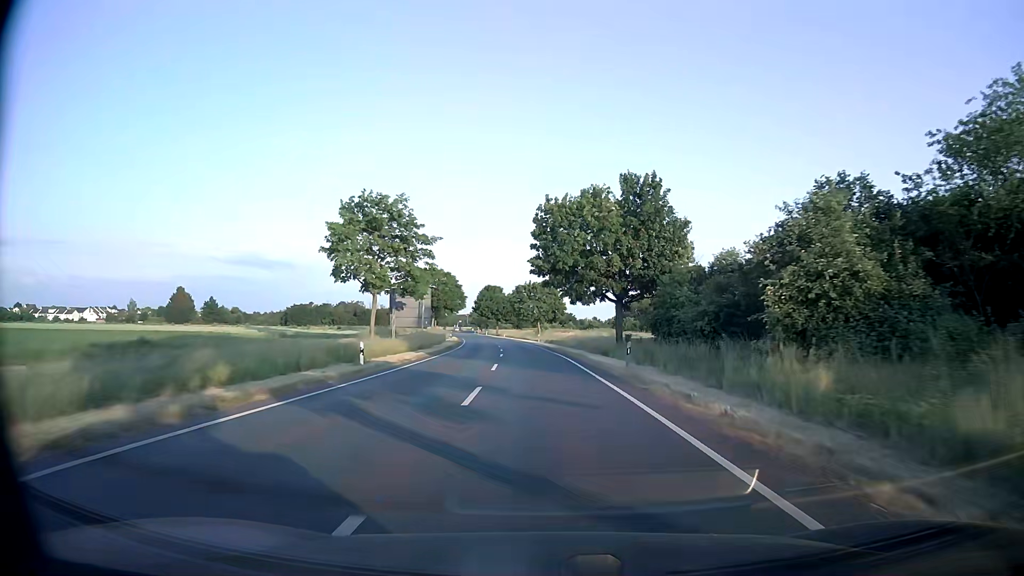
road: secondary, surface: asphalt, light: Day
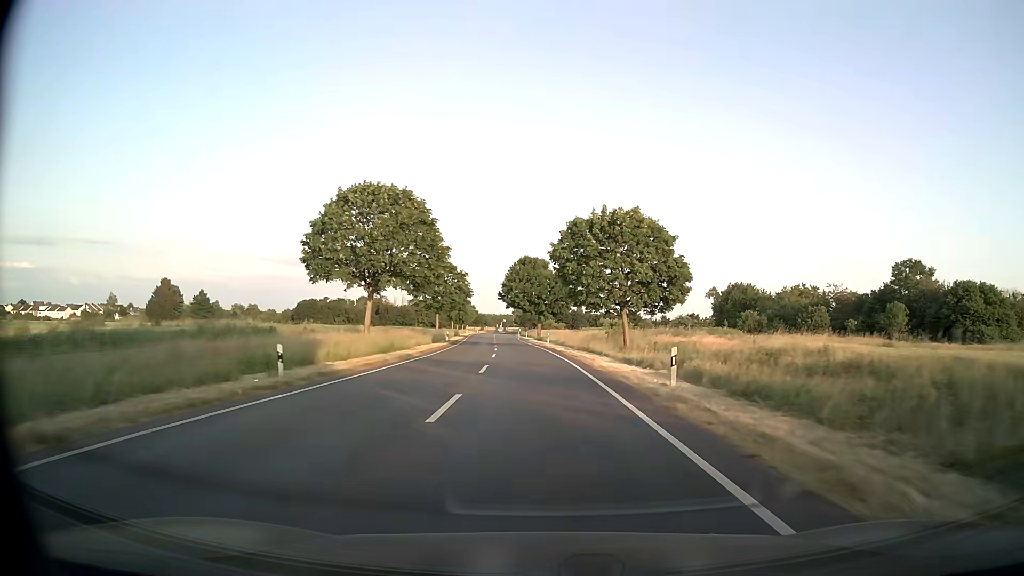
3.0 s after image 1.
(-2.3, +58.3) m; -4°
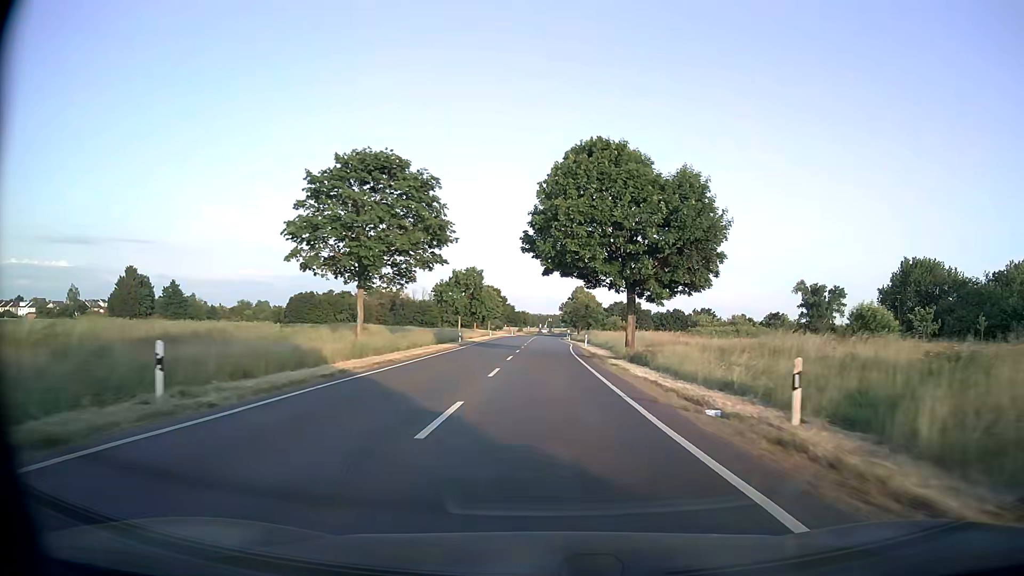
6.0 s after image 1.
(-2.7, +56.7) m; -4°
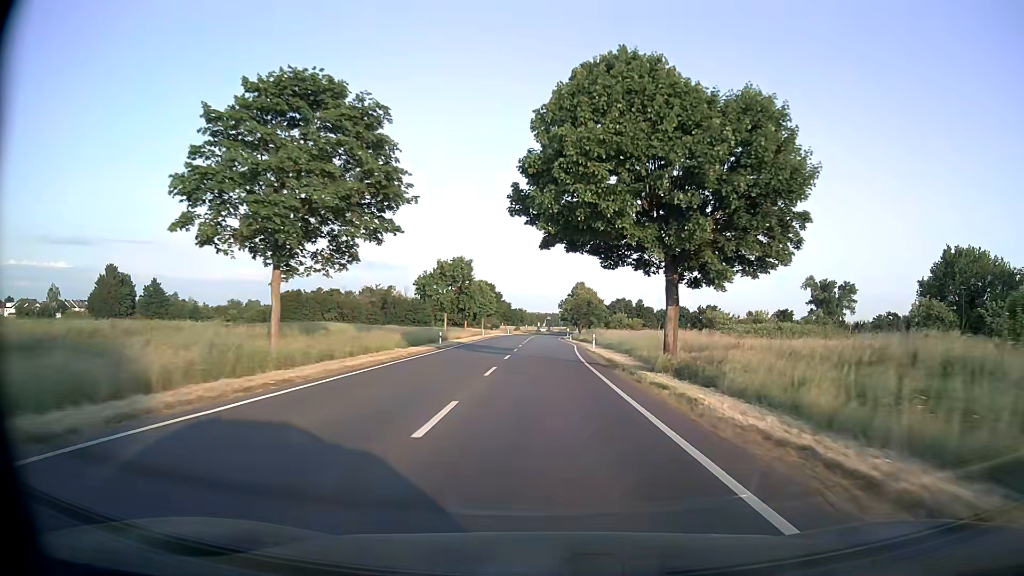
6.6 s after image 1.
(0.0, +11.1) m; 0°
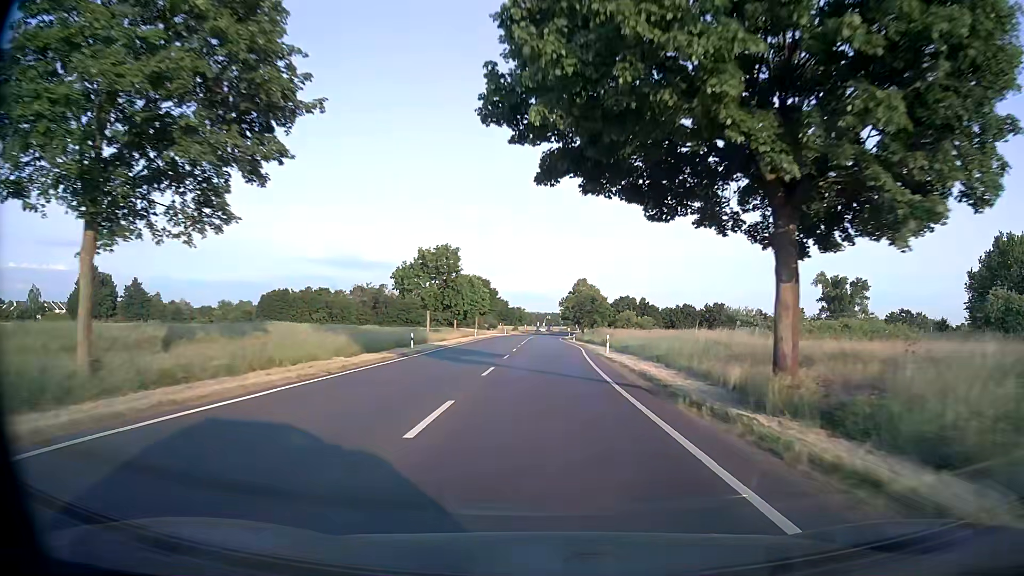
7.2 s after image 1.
(0.0, +11.1) m; 0°
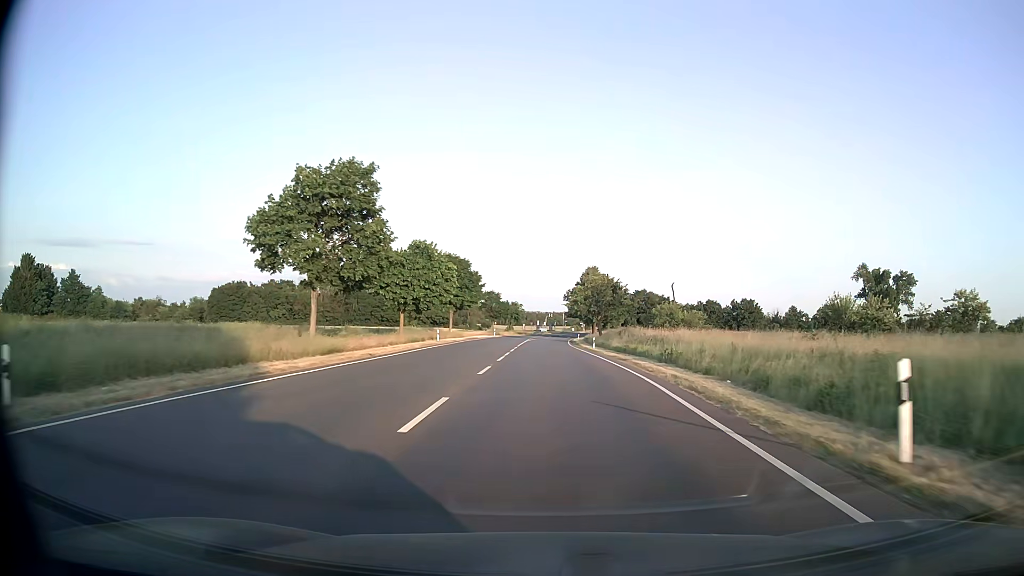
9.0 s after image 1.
(0.0, +32.9) m; 0°
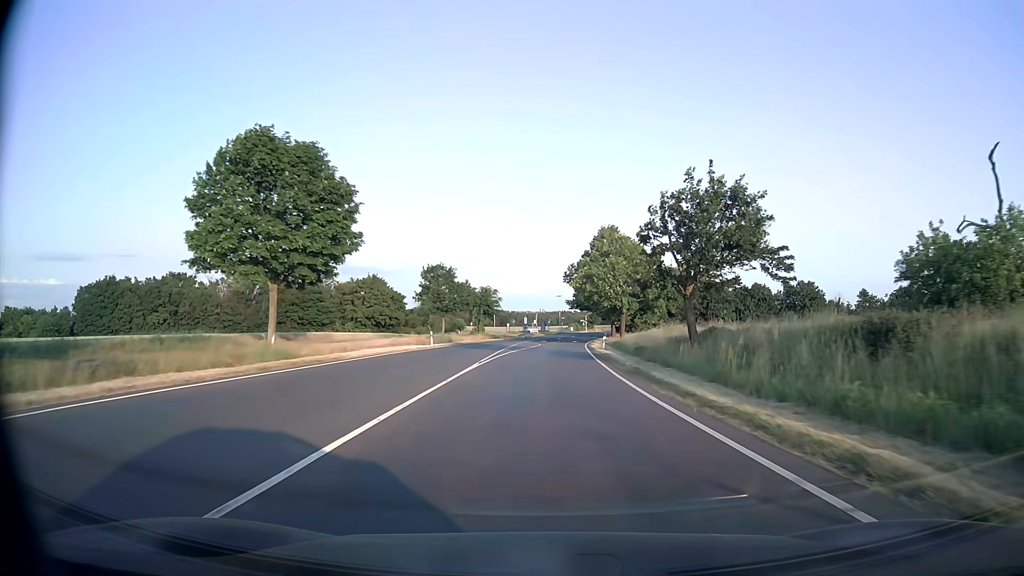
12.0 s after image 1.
(+0.4, +53.8) m; +1°
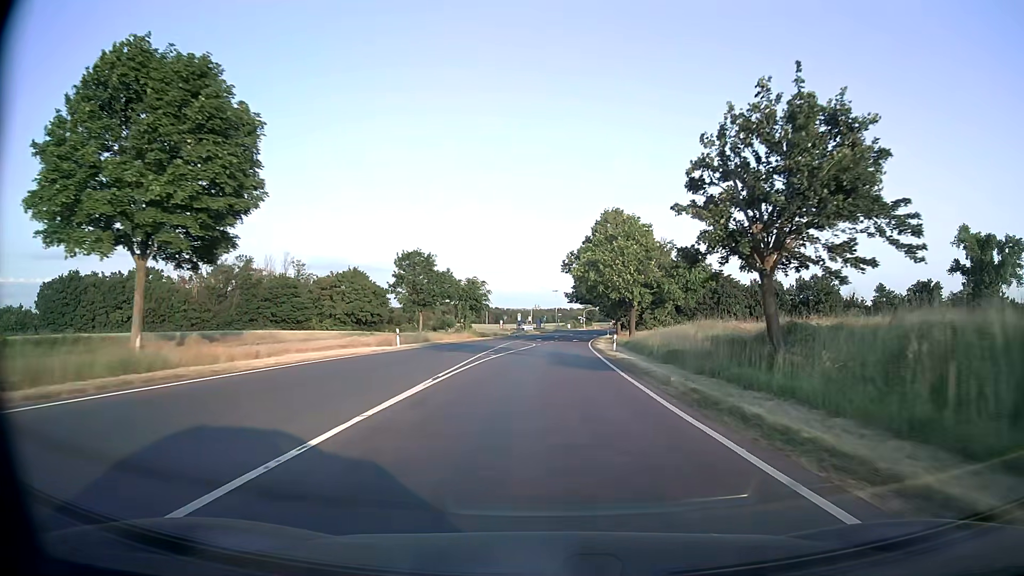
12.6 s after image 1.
(0.0, +10.7) m; 0°
(0, +10) (0, +20) (+1, +30) (+1, +40) (+2, +50) (+2, +60) (+3, +70) (+4, +80) (+5, +90) (+7, +100) m
